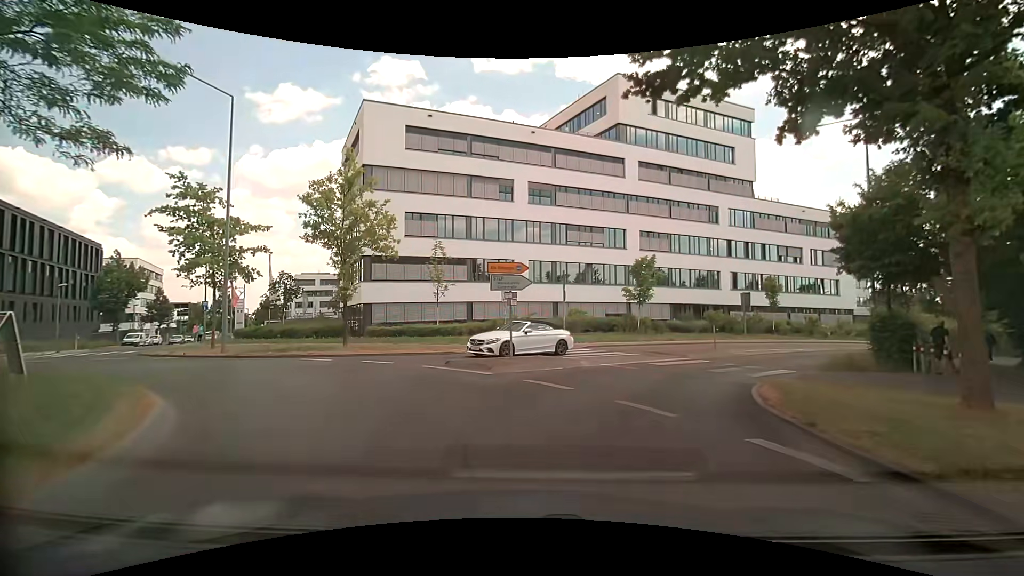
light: Day
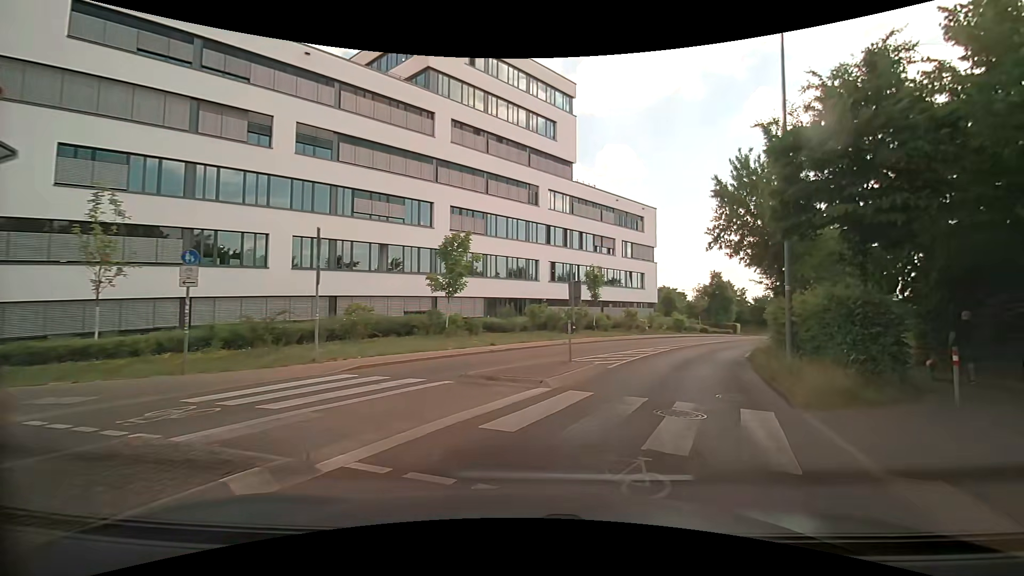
(+1.6, +11.4) m; +20°
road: tertiary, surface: asphalt
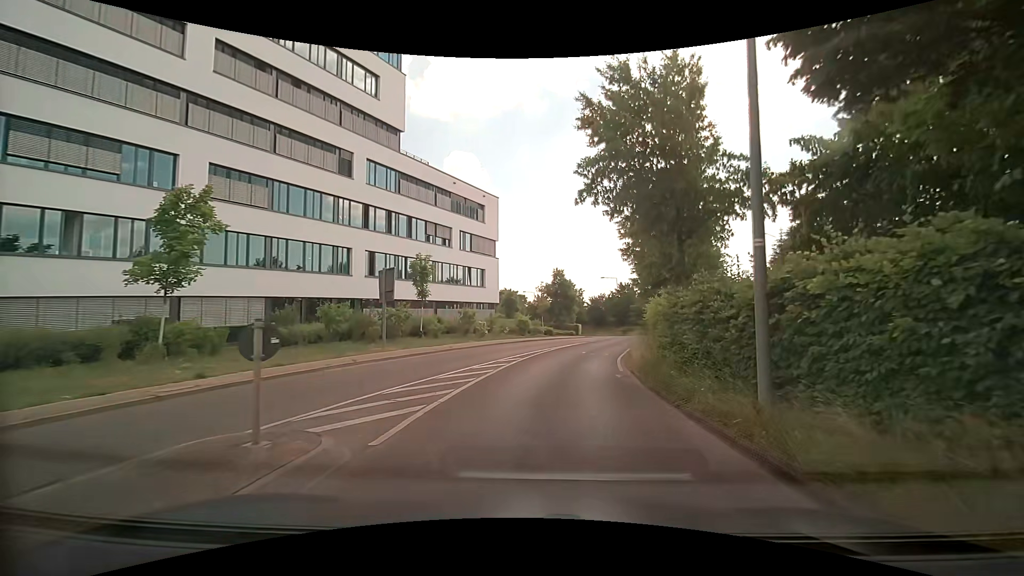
(+2.0, +9.5) m; +19°
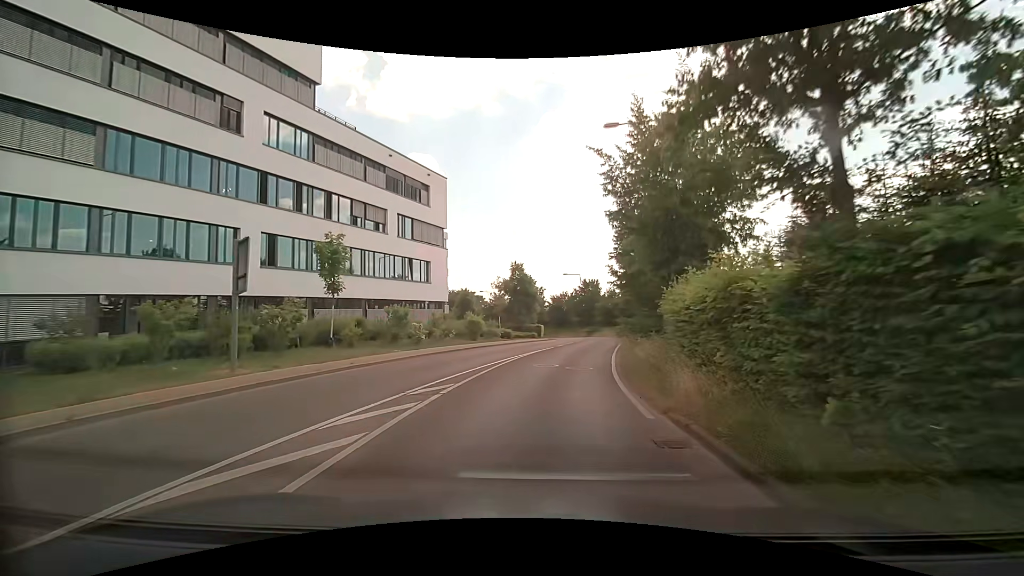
(+0.3, +8.5) m; +3°
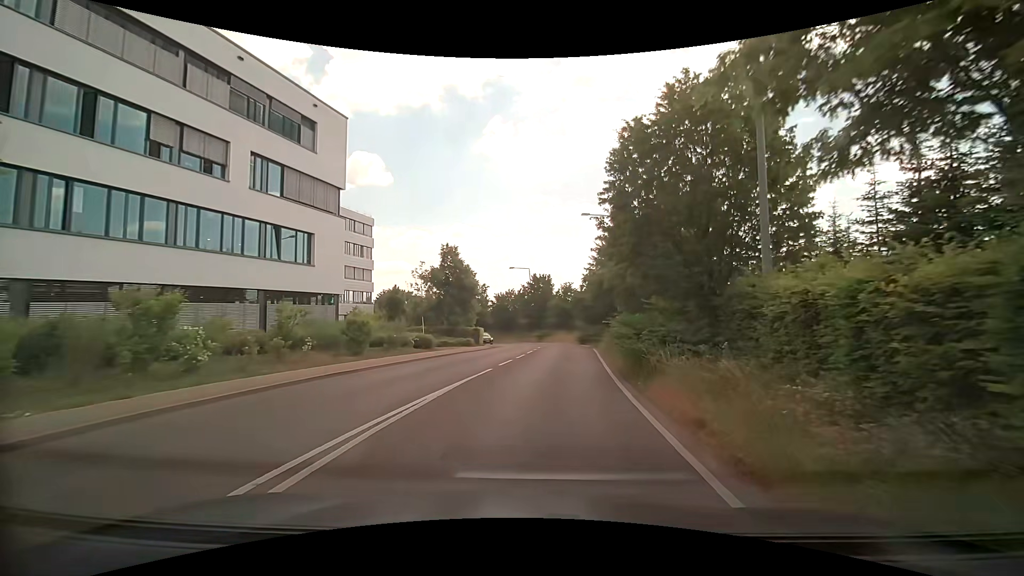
(+0.9, +14.1) m; +7°
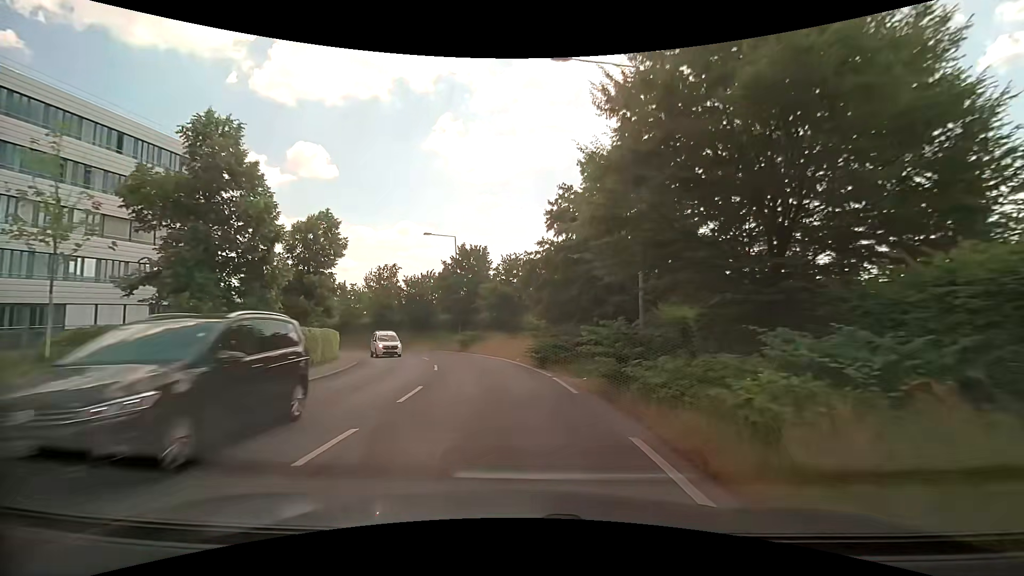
(+1.9, +26.4) m; +5°
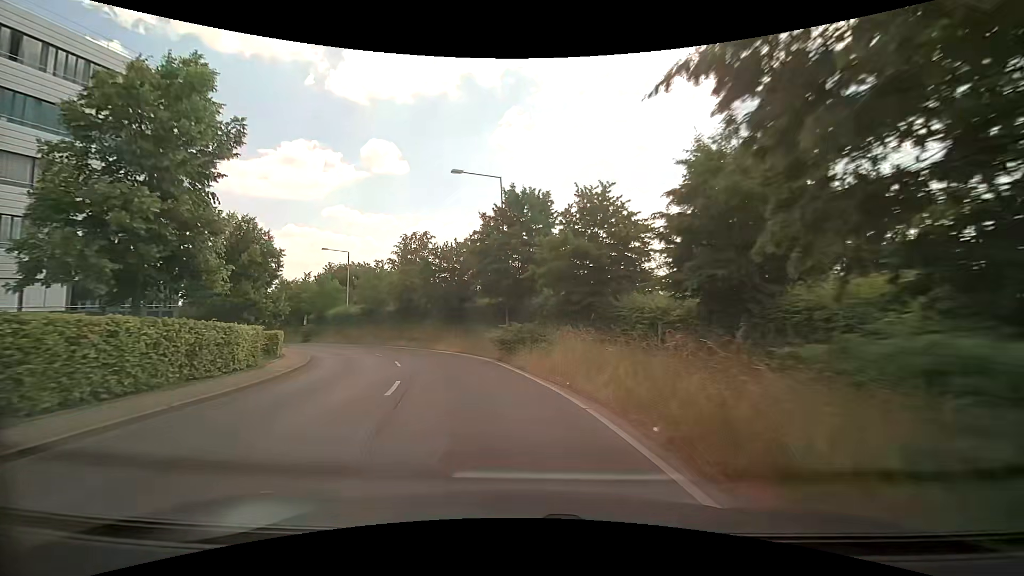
(-0.4, +17.9) m; -5°
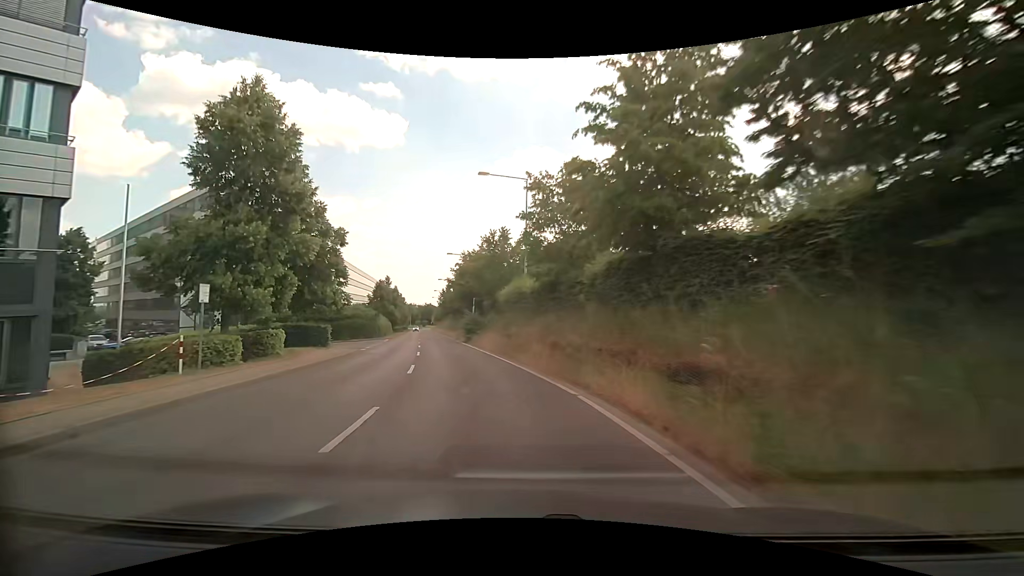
(-7.5, +31.9) m; -27°
(-1, +10) (-2, +20) (-4, +30) (-6, +39) (-8, +49) (-10, +59) (-12, +69) (-14, +79) (-17, +88) (-19, +98) m
